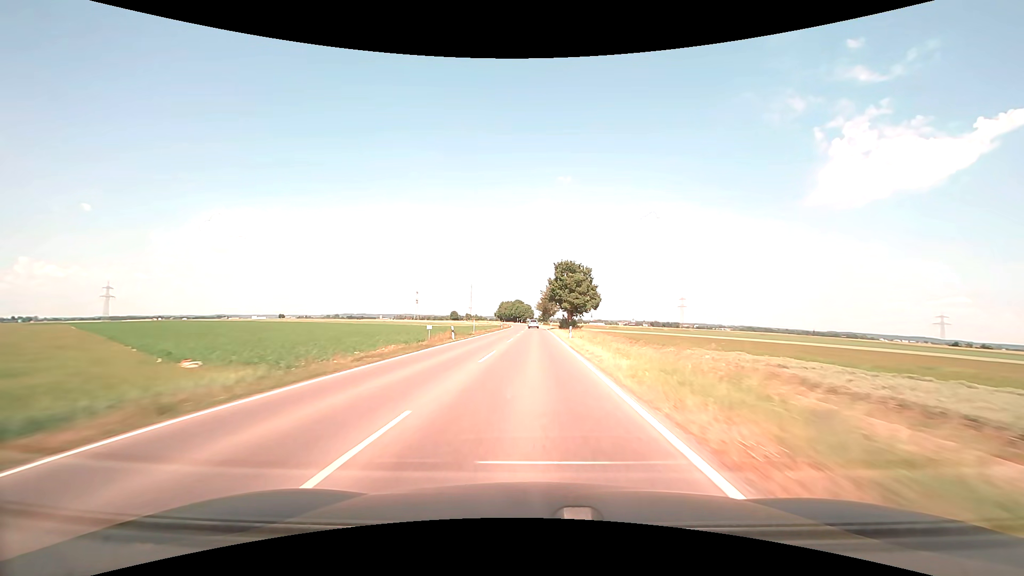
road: tertiary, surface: asphalt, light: Day
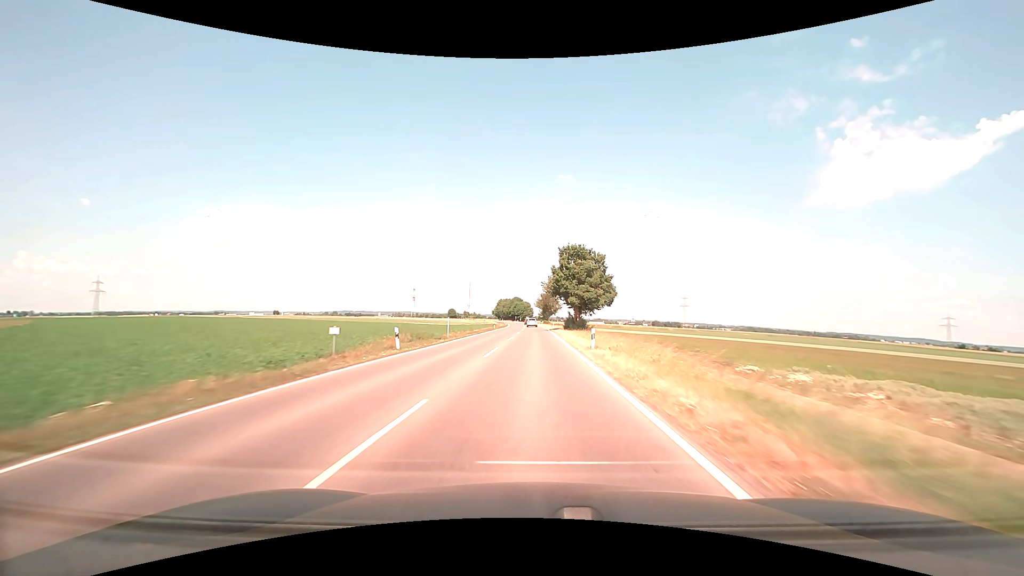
(0.0, +14.3) m; 0°
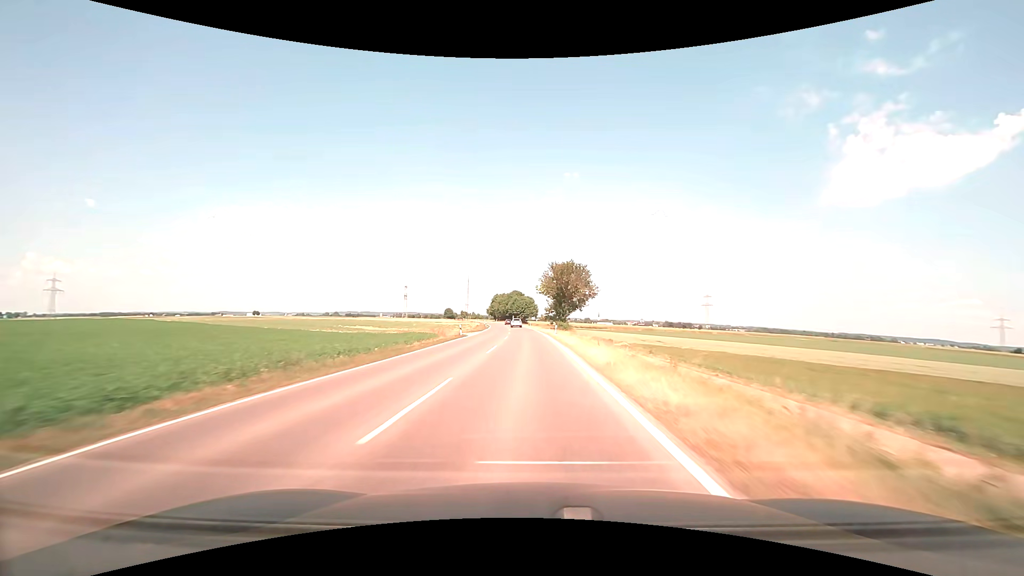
(+0.5, +71.9) m; -1°
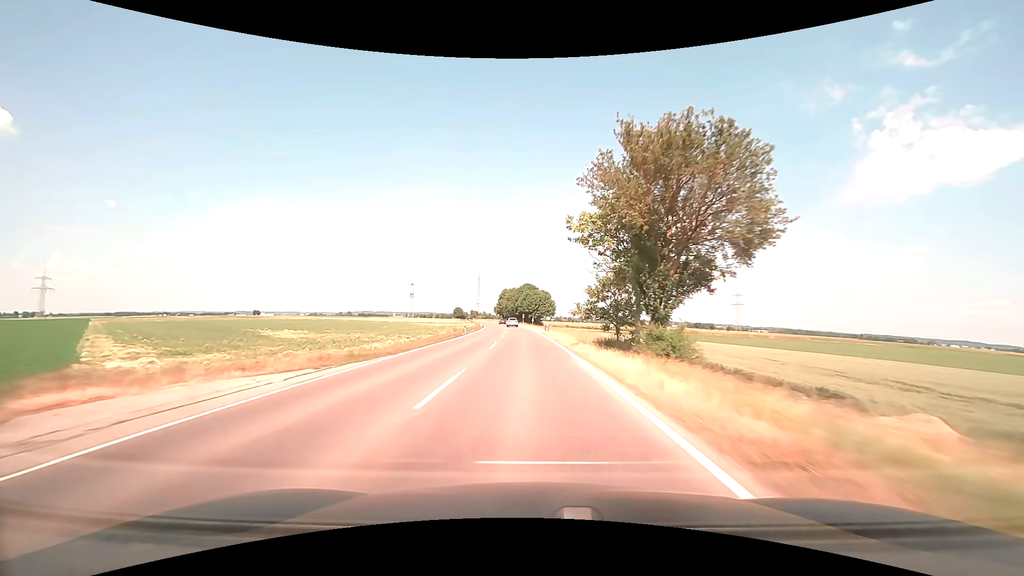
(-0.5, +43.4) m; -2°
(0, +10) (0, +20) (0, +30) (-1, +40) (-1, +50) (-2, +60) (-2, +70) (-3, +80) (-4, +90) (-5, +100) m
